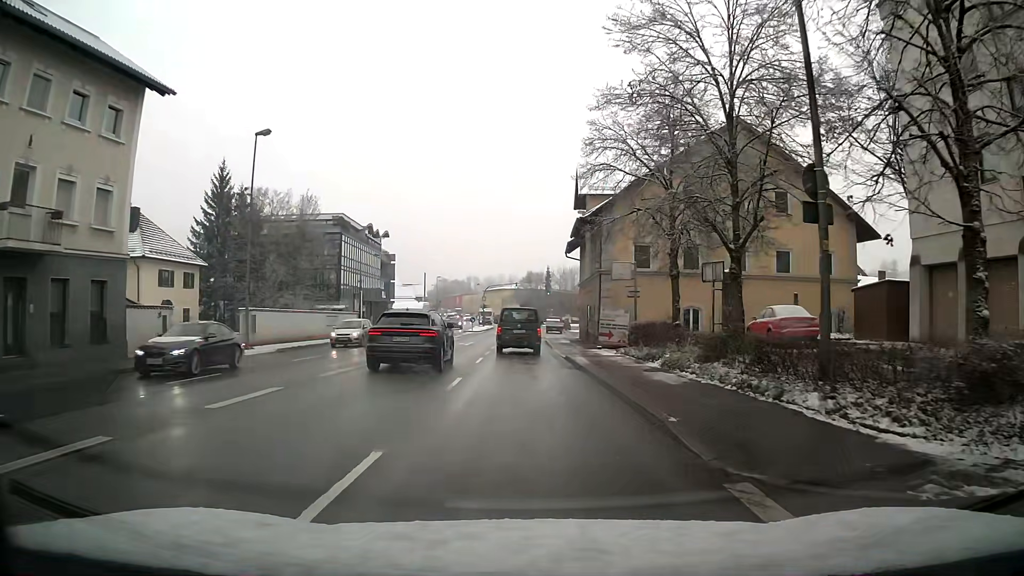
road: primary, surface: asphalt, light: Day
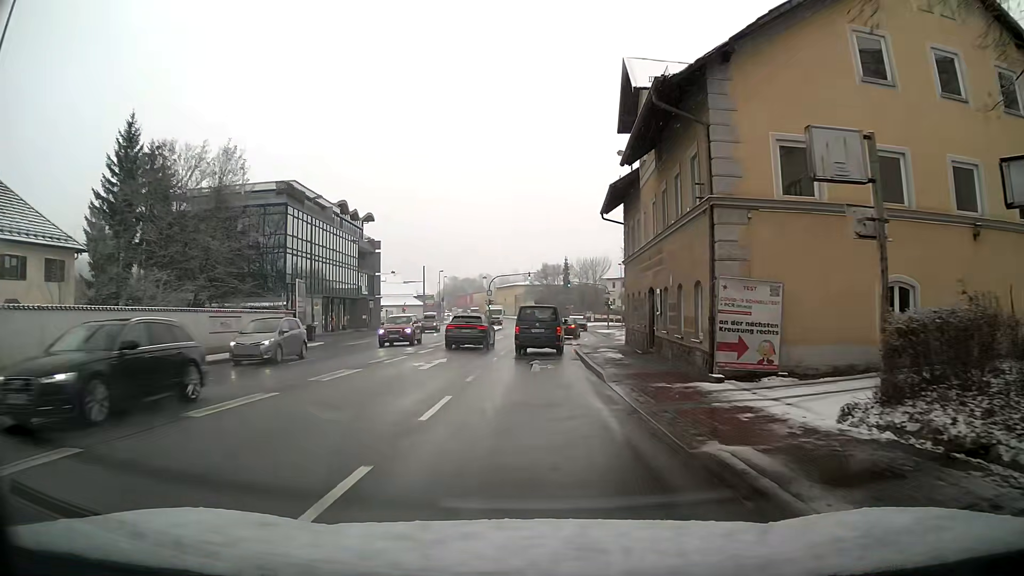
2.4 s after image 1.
(-0.2, +19.1) m; -1°
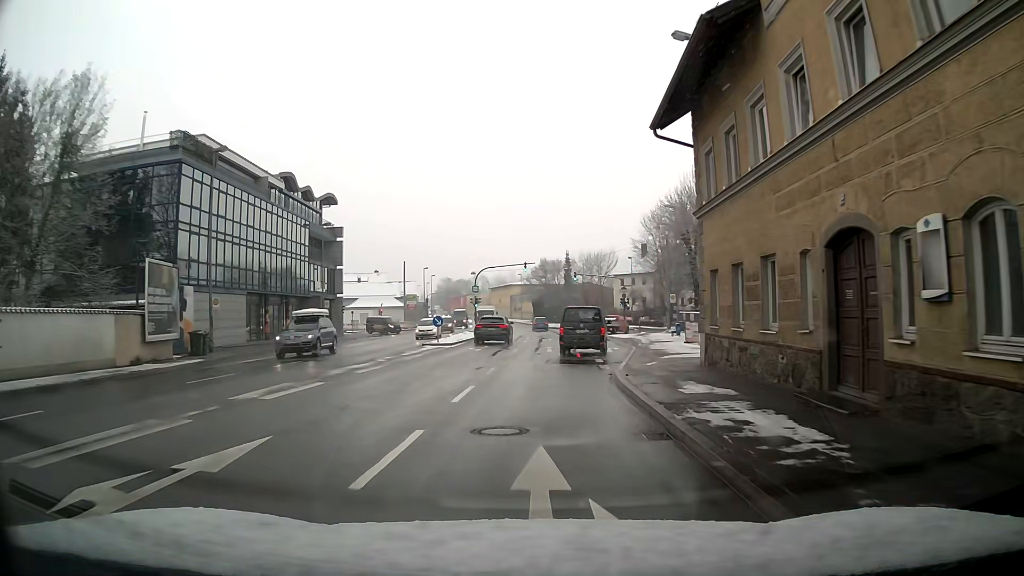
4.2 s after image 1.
(0.0, +16.0) m; +1°
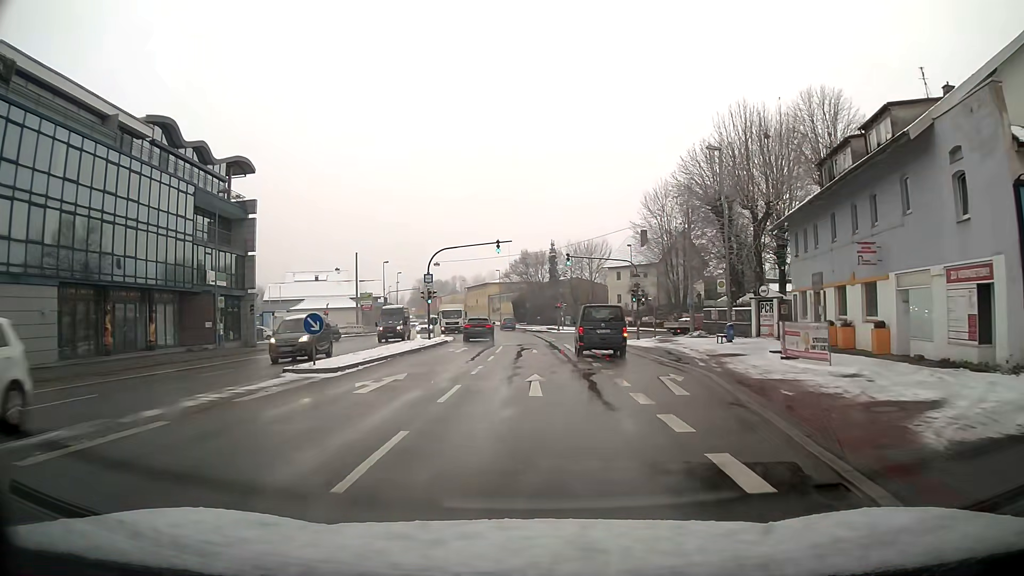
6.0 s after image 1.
(+0.2, +18.4) m; +1°
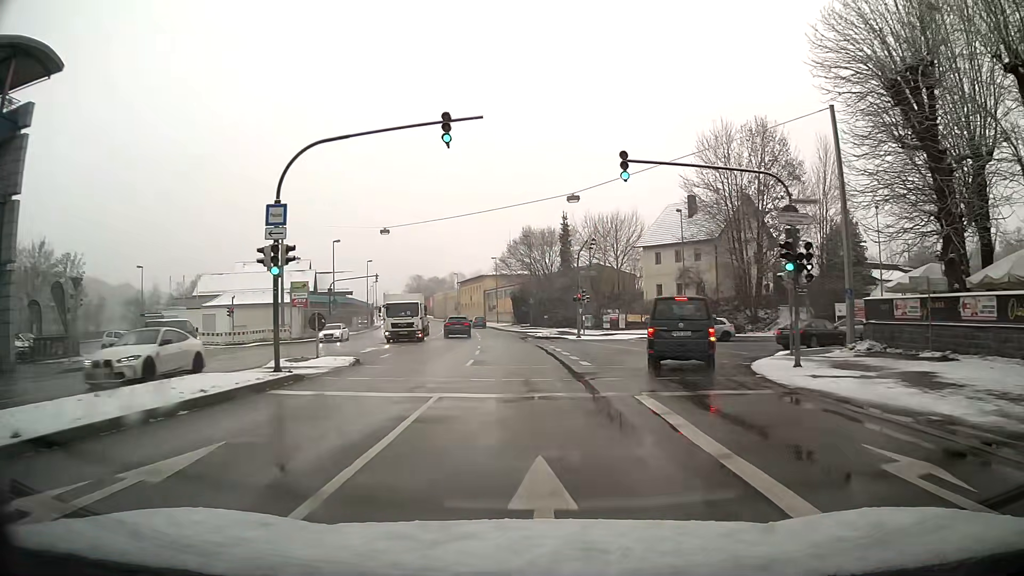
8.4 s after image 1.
(-0.1, +27.6) m; -1°
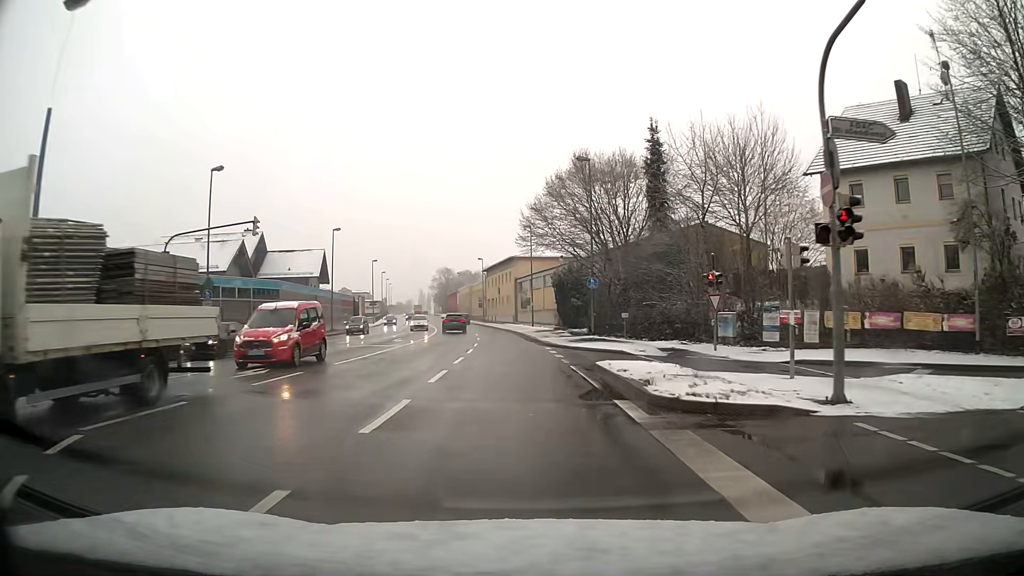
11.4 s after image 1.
(-1.0, +36.8) m; -4°
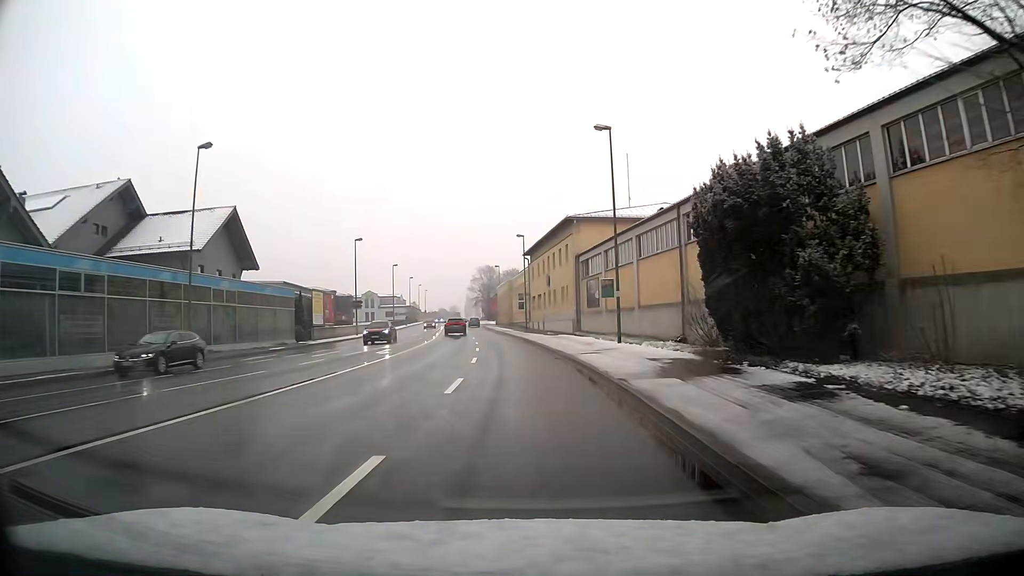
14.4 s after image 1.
(-1.4, +37.5) m; -4°
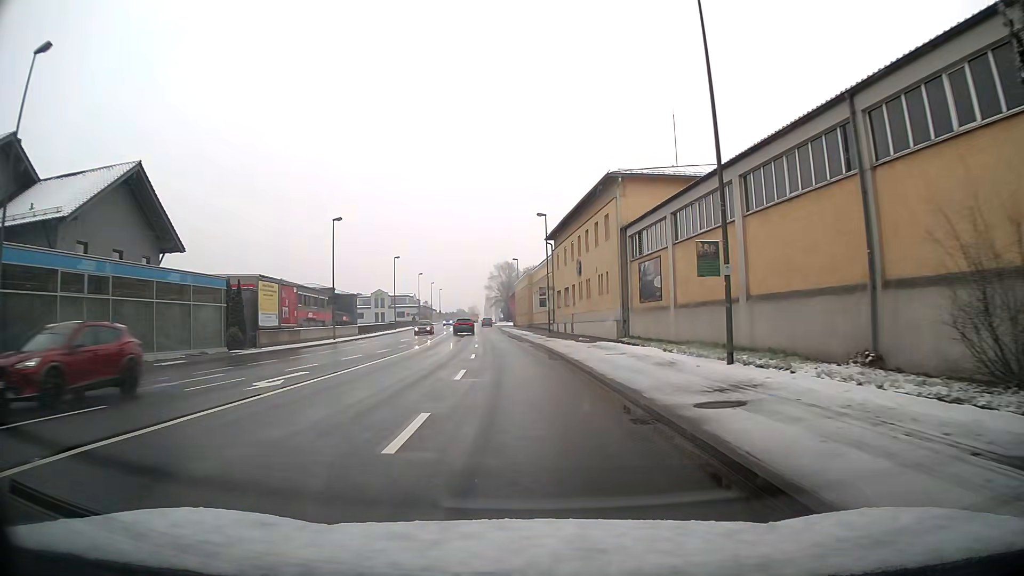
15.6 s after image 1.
(-0.3, +15.0) m; -2°
(0, +10) (-1, +20) (-1, +30) (-2, +40) (-3, +50) (-4, +60) (-4, +70) (-5, +80) (-6, +90) (-7, +100) m
